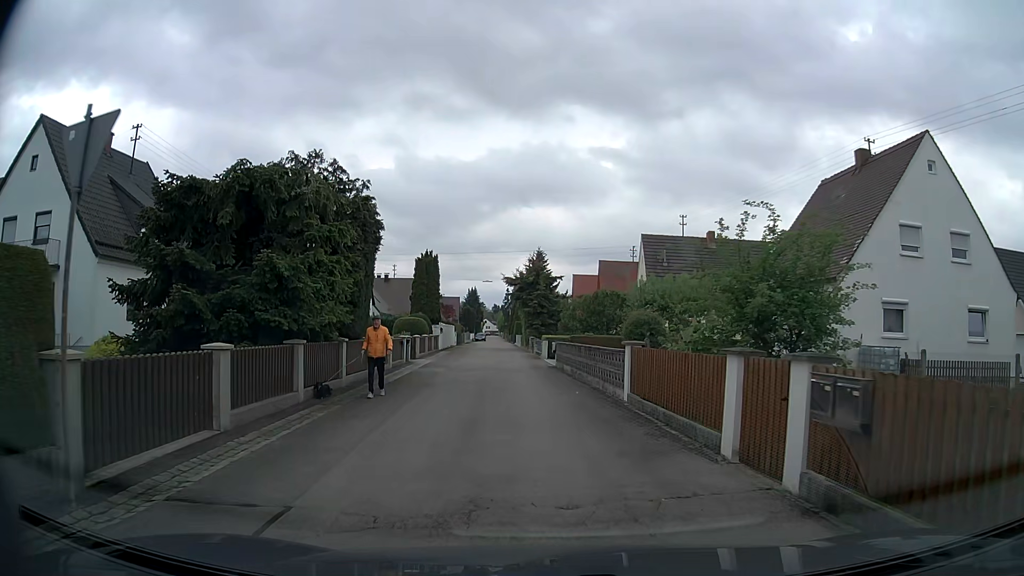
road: residential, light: Day
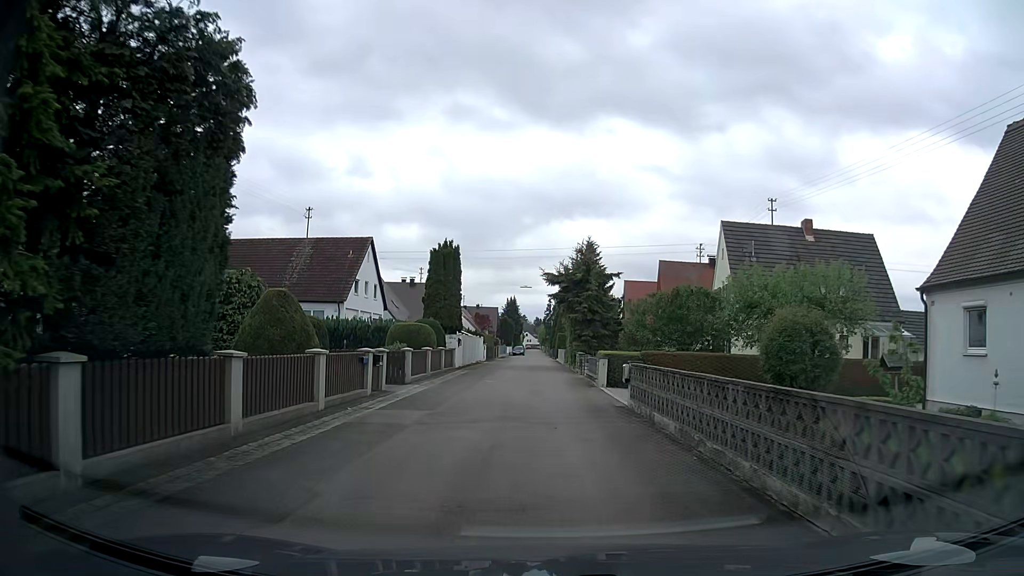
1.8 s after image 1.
(-0.3, +12.2) m; -3°
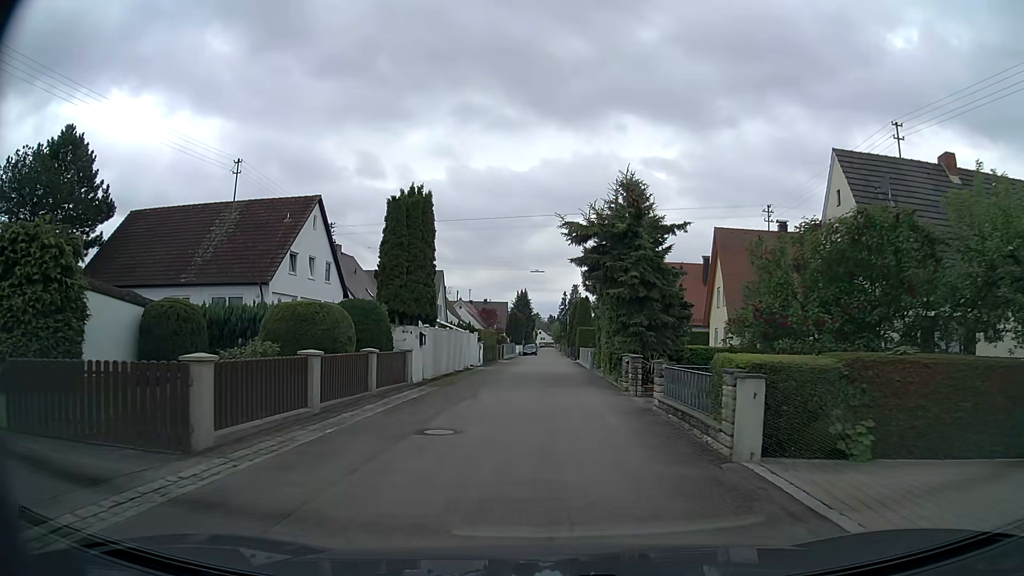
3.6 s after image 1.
(-0.2, +15.3) m; -1°
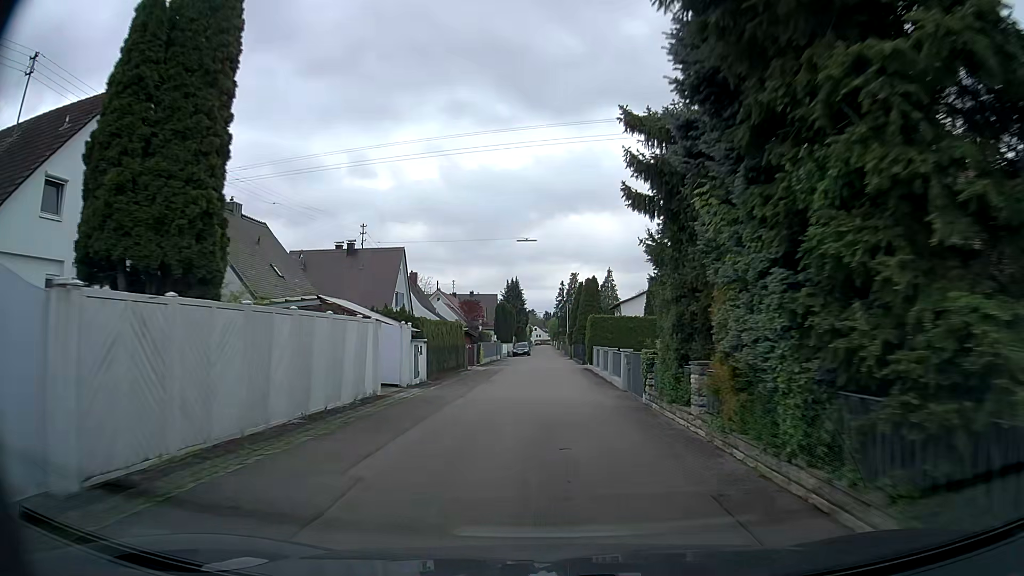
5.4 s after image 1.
(+0.1, +18.6) m; +1°
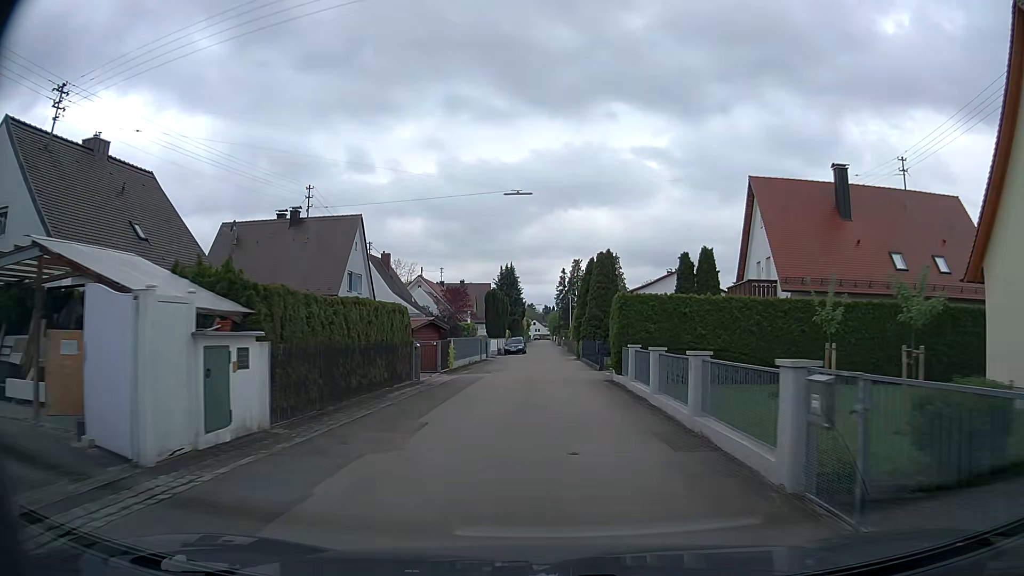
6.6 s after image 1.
(-0.1, +13.6) m; 0°
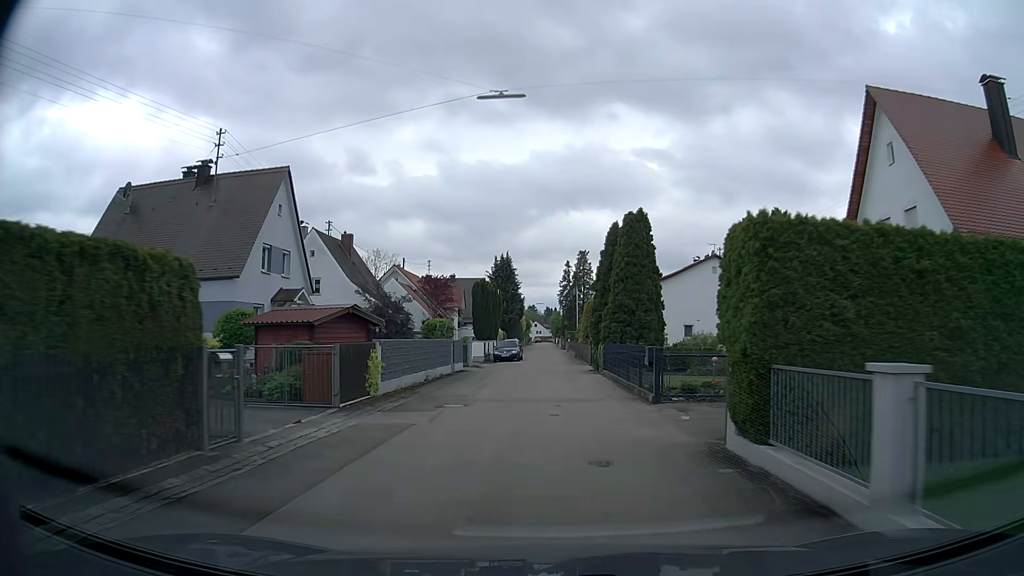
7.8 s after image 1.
(0.0, +13.7) m; -1°
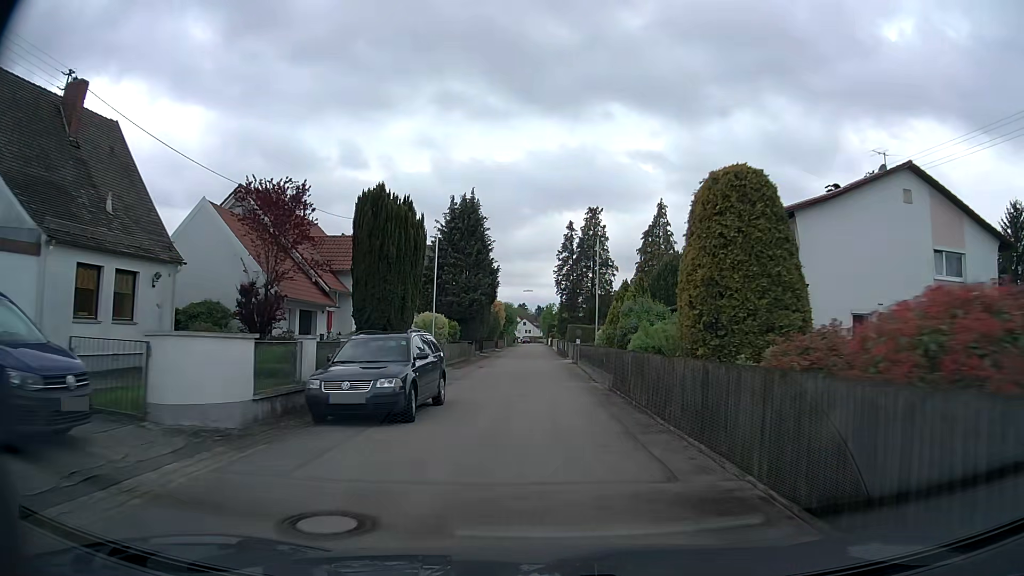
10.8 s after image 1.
(+0.4, +33.8) m; +1°
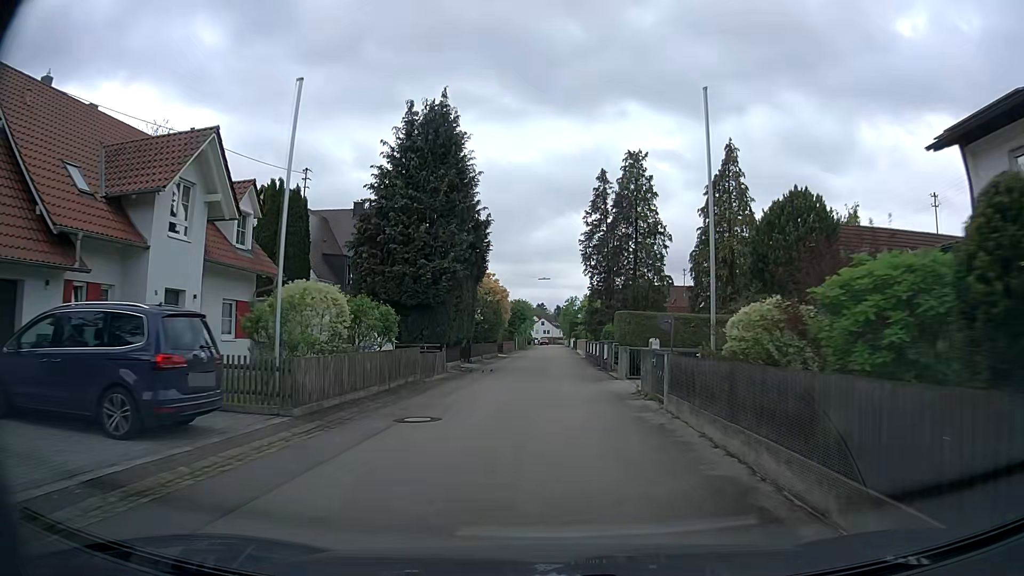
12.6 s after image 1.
(-0.3, +20.4) m; -2°
(0, +10) (0, +20) (0, +30) (0, +40) (0, +50) (0, +60) (0, +70) (+1, +80) (+1, +90) (+1, +100) m
